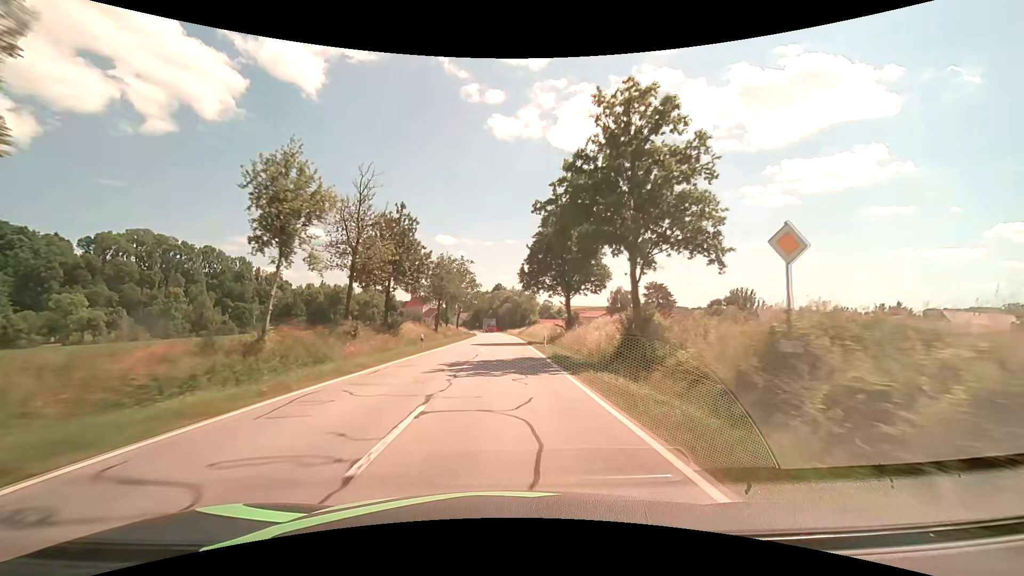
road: secondary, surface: asphalt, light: Day
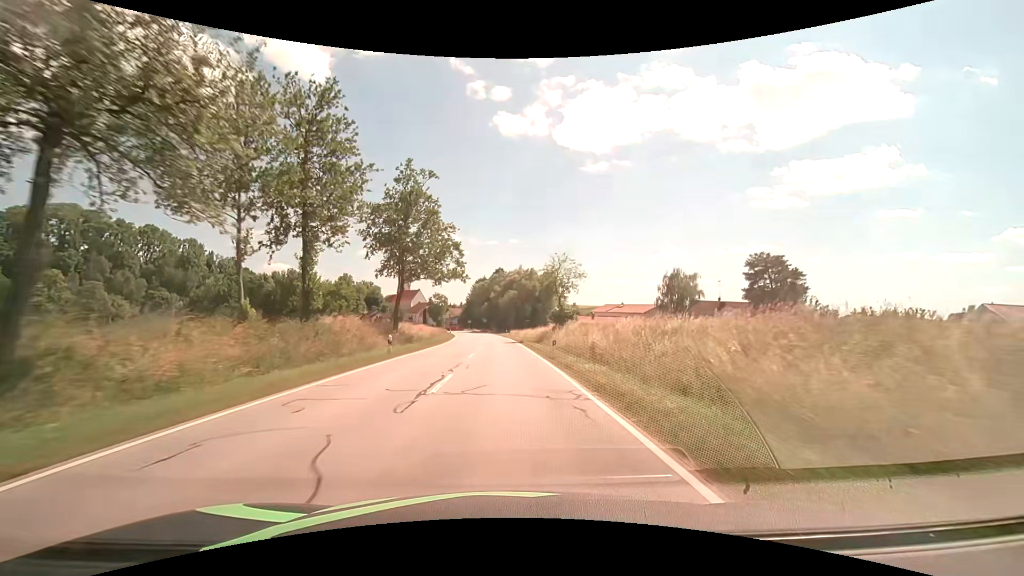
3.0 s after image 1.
(-0.1, +54.2) m; 0°
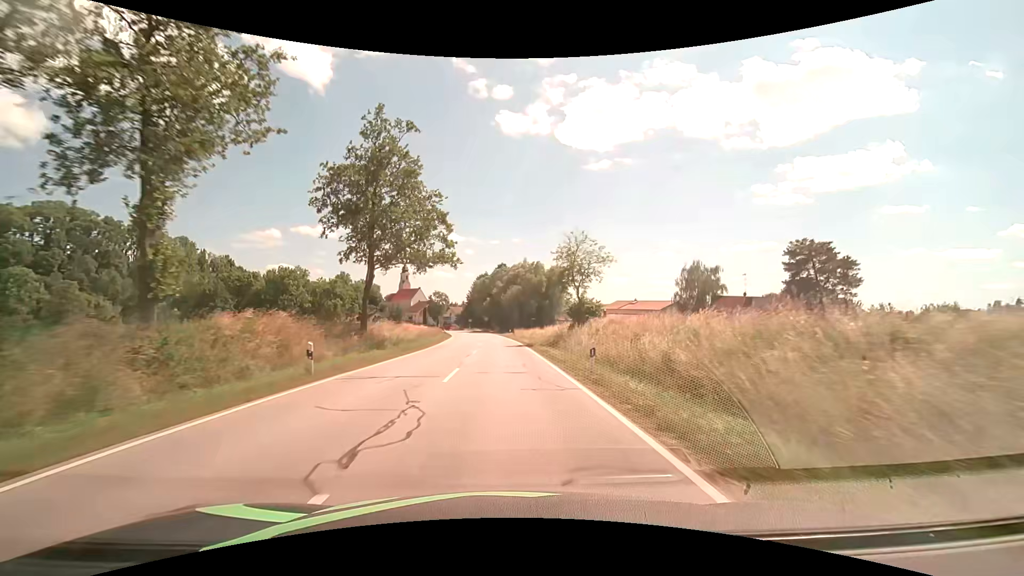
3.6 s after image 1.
(0.0, +10.1) m; 0°
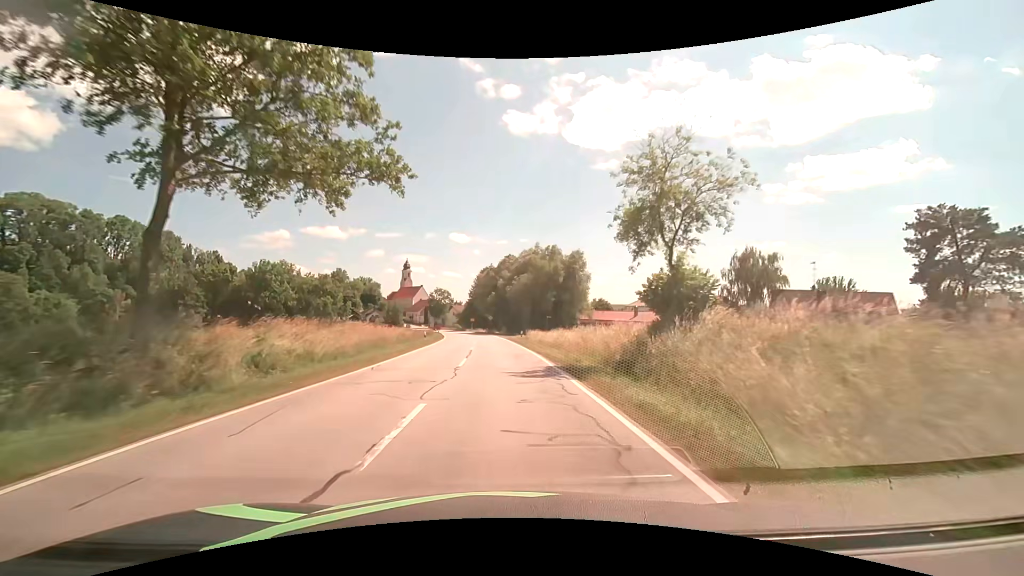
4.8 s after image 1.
(-0.1, +19.3) m; -1°
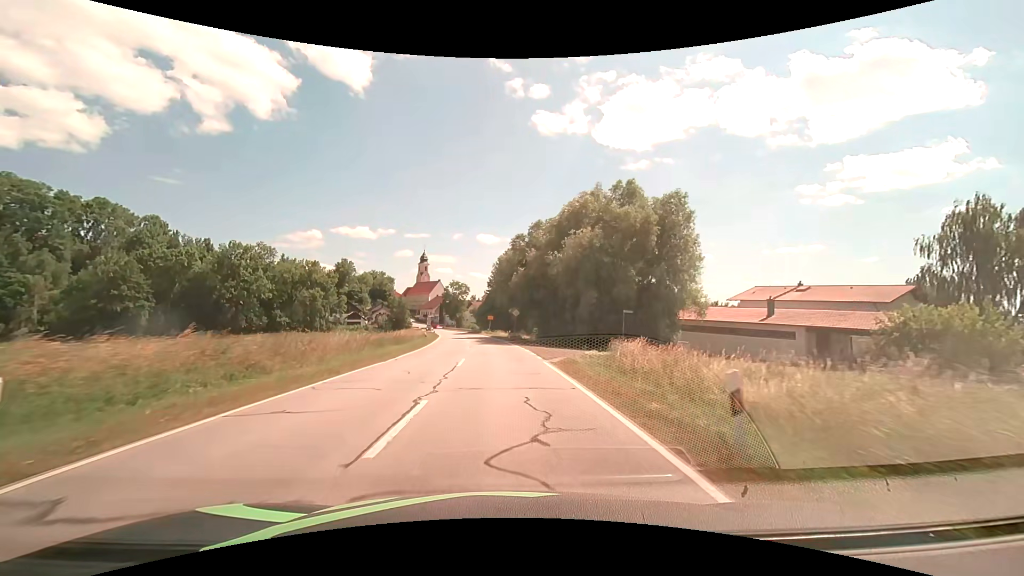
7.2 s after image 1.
(-0.9, +35.3) m; -3°
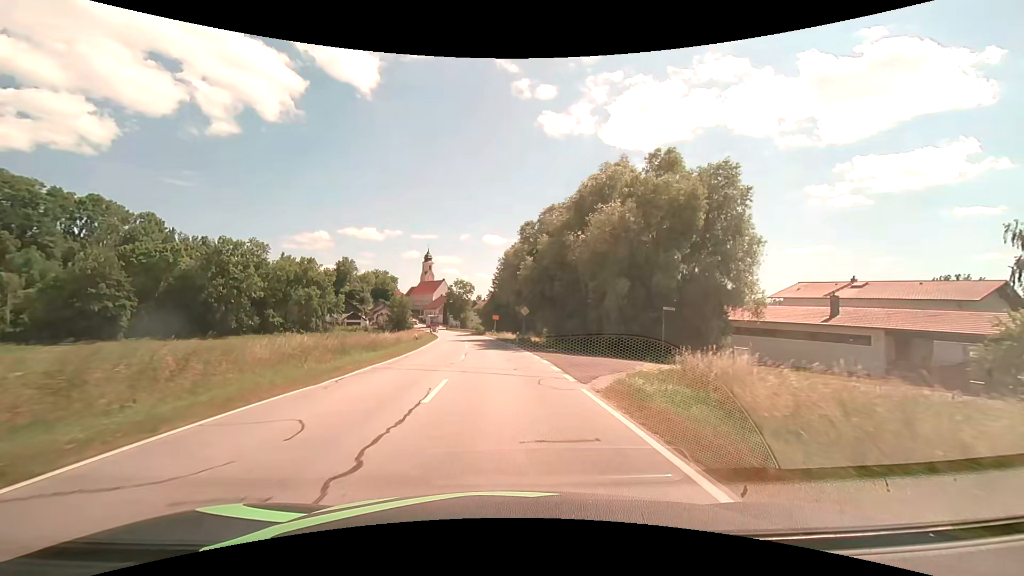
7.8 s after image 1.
(-0.1, +8.2) m; -1°
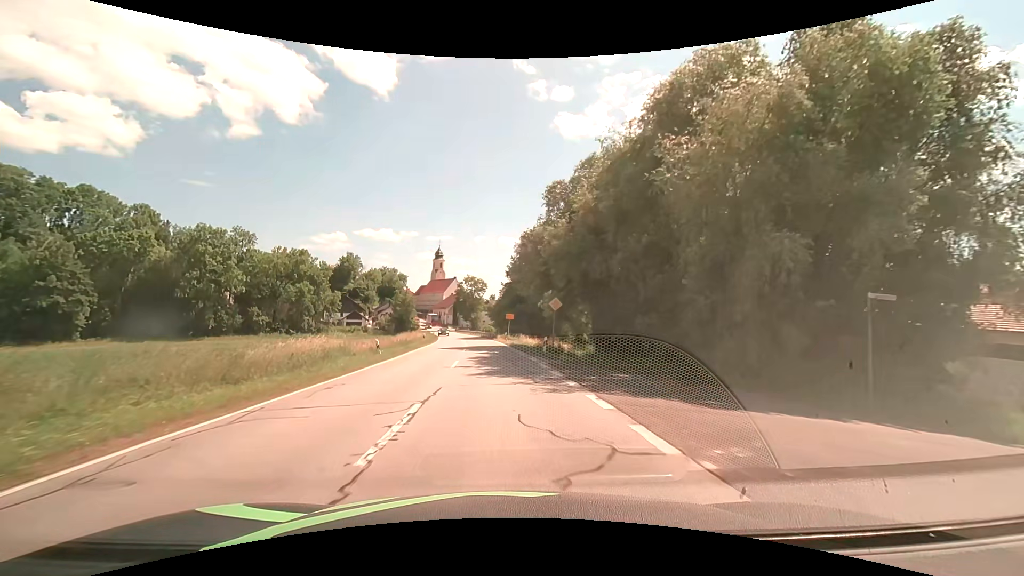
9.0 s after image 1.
(-0.2, +16.0) m; -2°
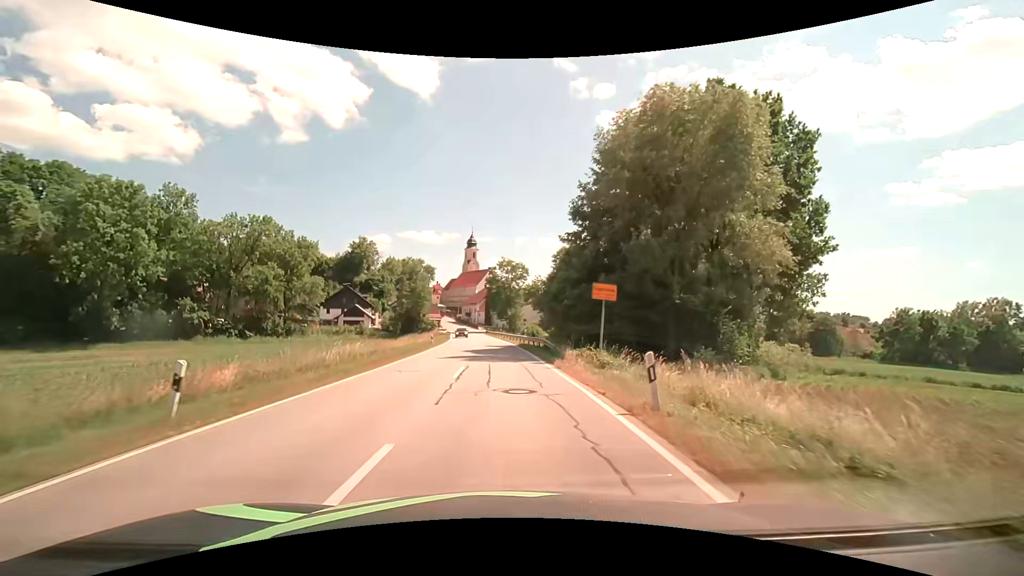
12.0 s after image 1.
(-1.6, +38.9) m; -5°
(0, +10) (0, +20) (0, +30) (-1, +40) (-1, +50) (-2, +60) (-3, +70) (-4, +80) (-5, +90) (-6, +100) m
